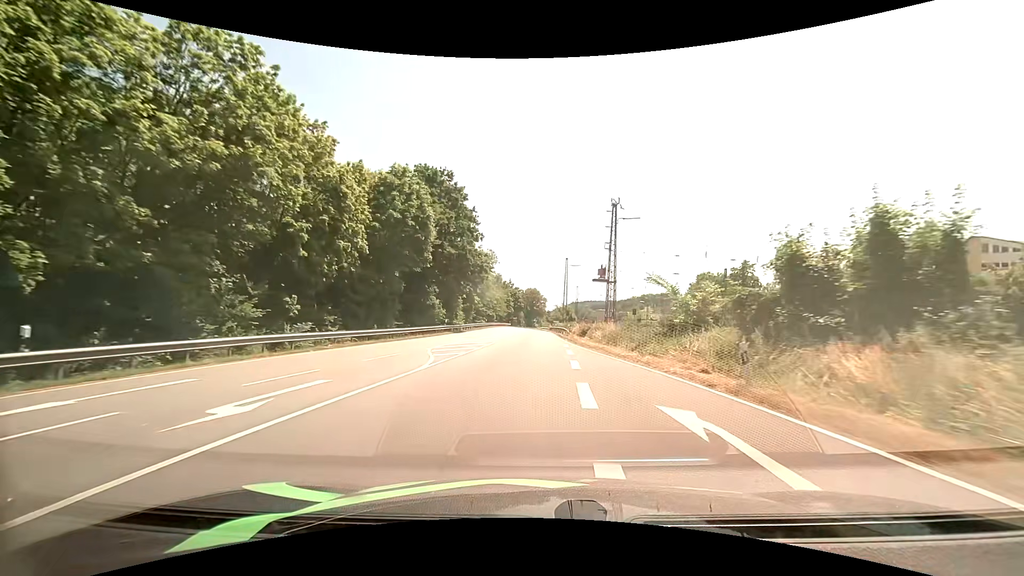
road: primary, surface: asphalt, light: Day
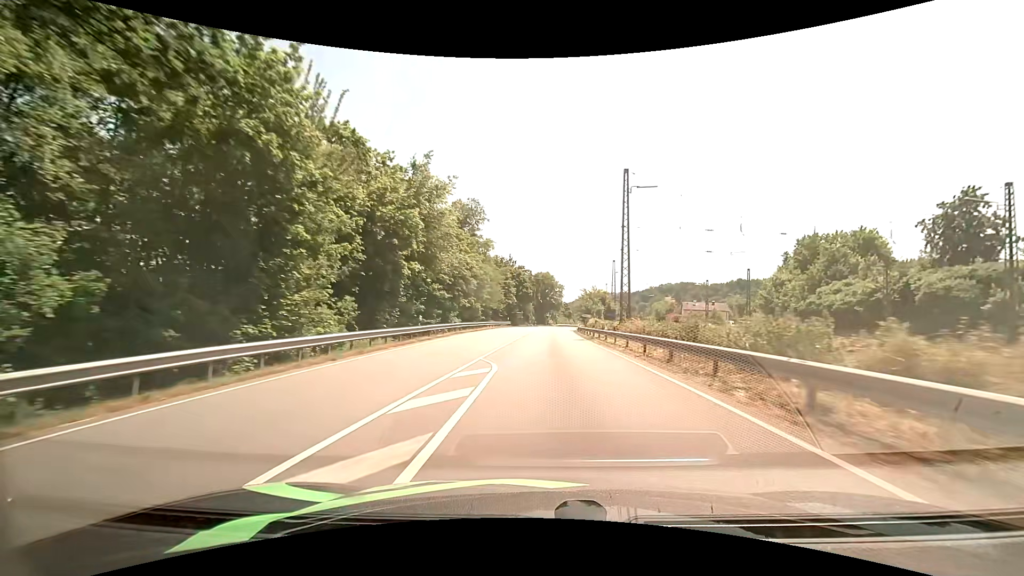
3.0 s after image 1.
(-1.7, +53.0) m; -1°
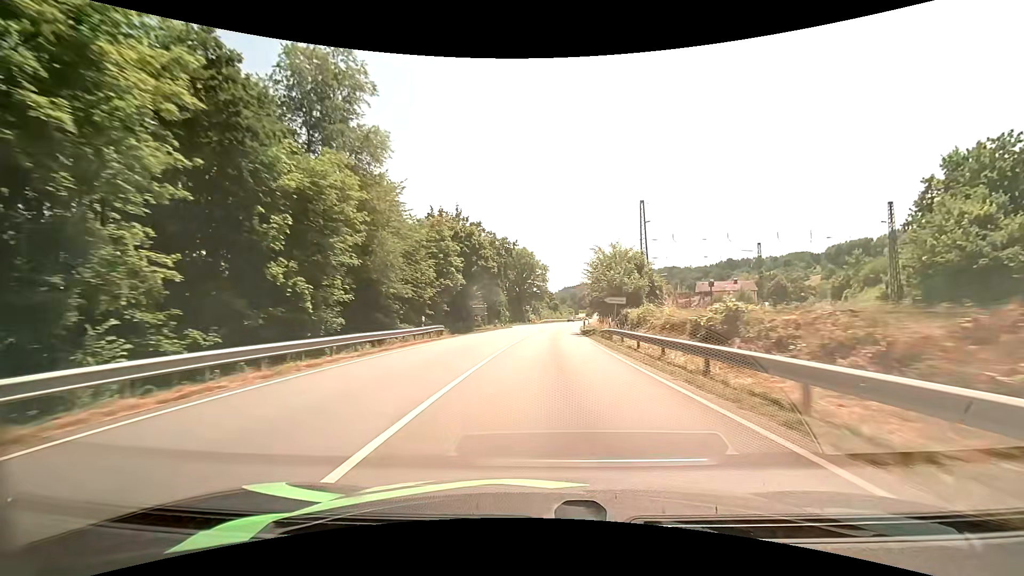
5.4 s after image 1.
(+0.5, +44.7) m; +2°
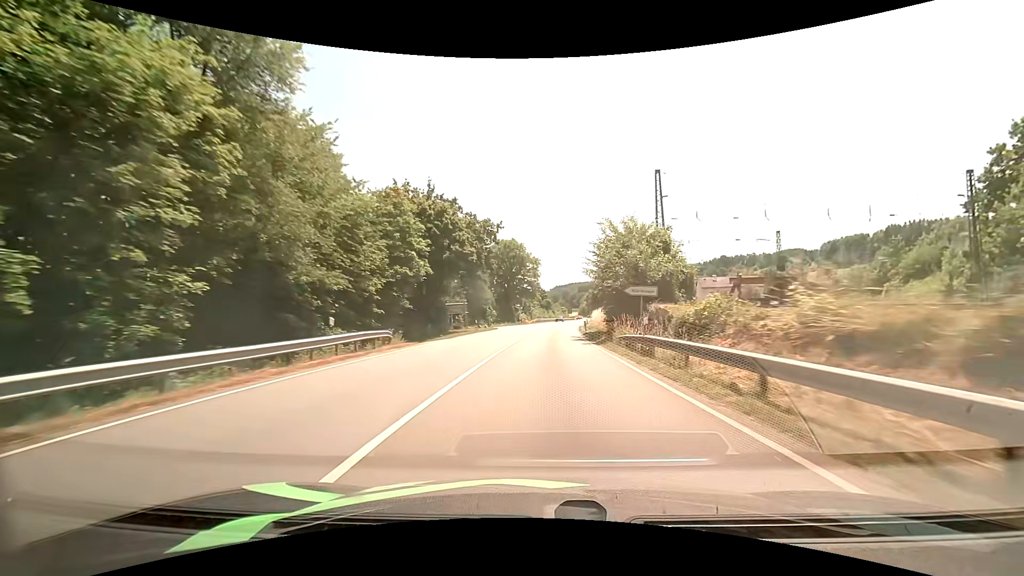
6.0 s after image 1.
(+0.1, +11.1) m; 0°
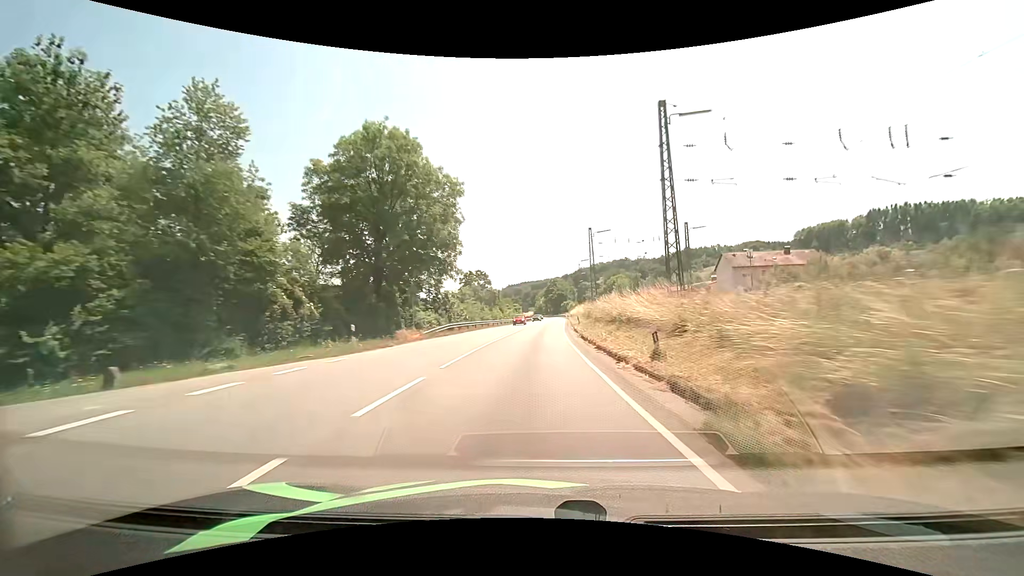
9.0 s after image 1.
(+2.8, +57.5) m; +5°
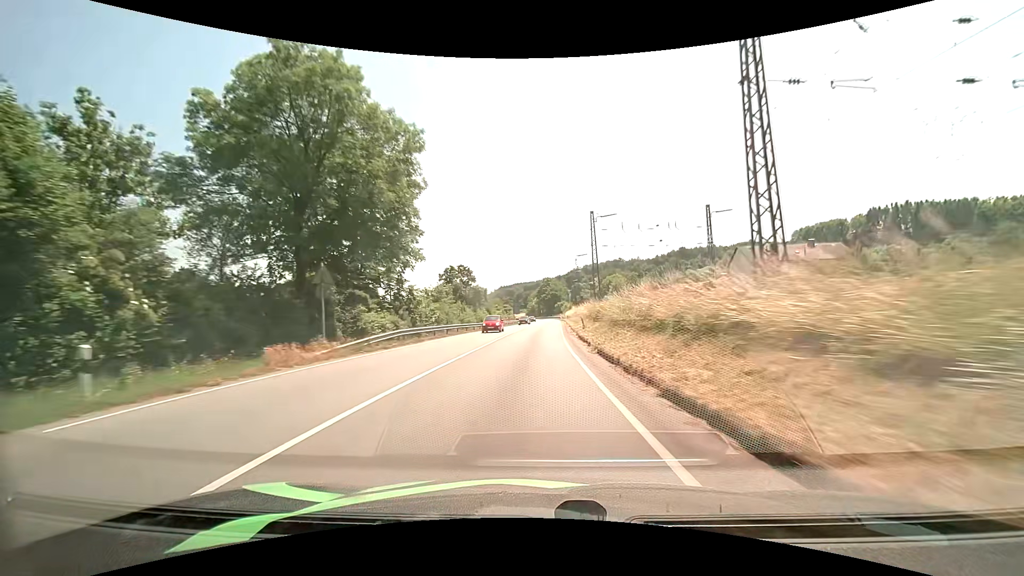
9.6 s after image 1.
(+0.2, +11.8) m; +1°
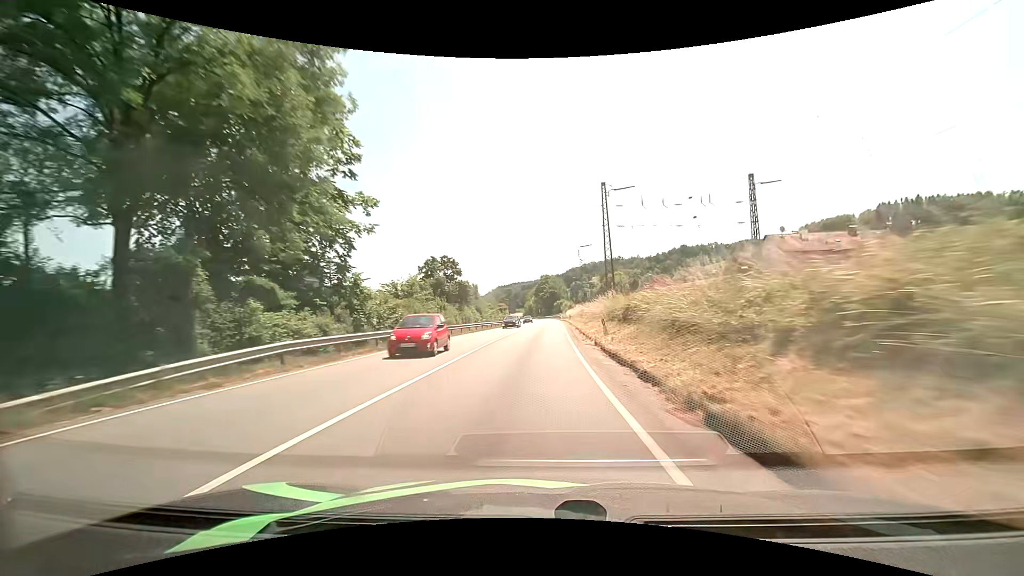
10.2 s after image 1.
(0.0, +11.9) m; 0°
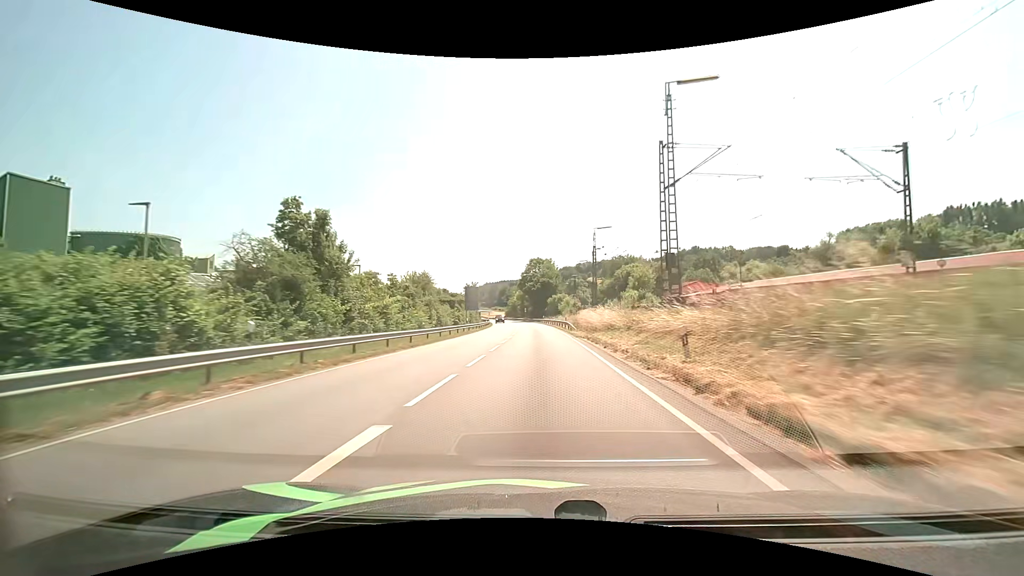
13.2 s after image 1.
(+0.8, +60.4) m; +1°
(0, +10) (0, +20) (0, +30) (0, +40) (0, +50) (-1, +60) (-1, +70) (-2, +80) (-3, +90) (-4, +100) m
